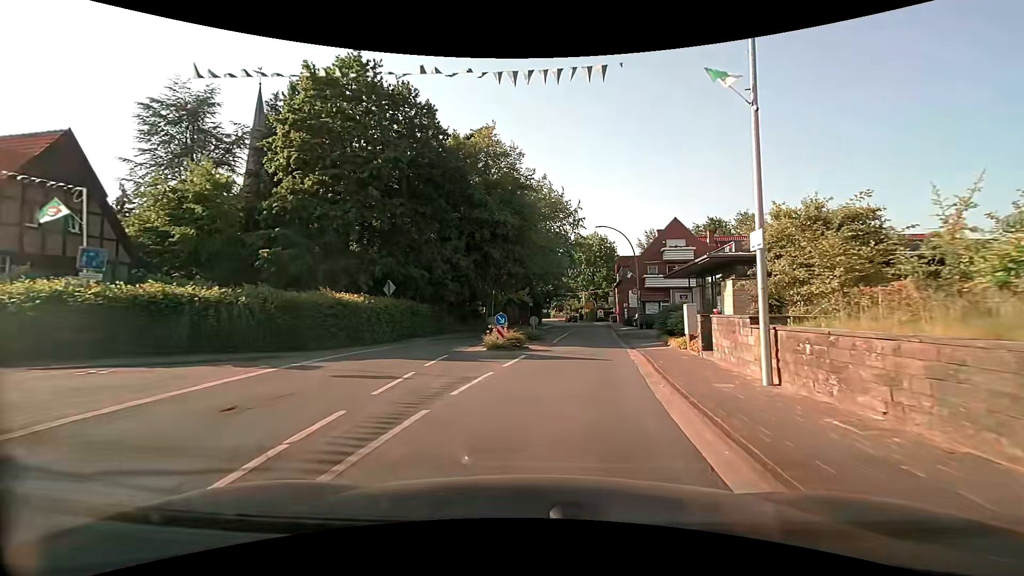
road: secondary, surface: asphalt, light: Day
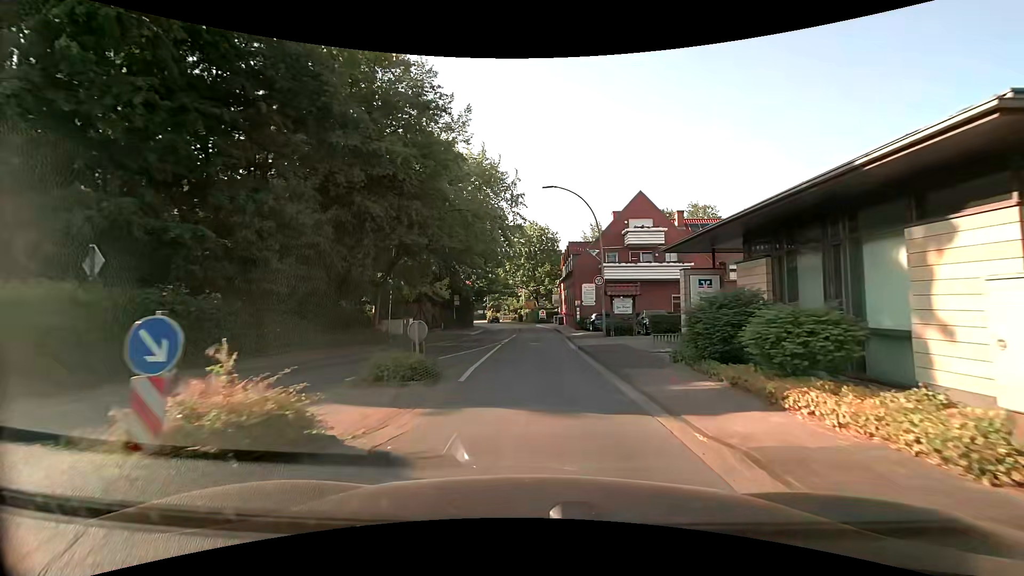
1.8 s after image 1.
(+1.1, +13.7) m; +7°
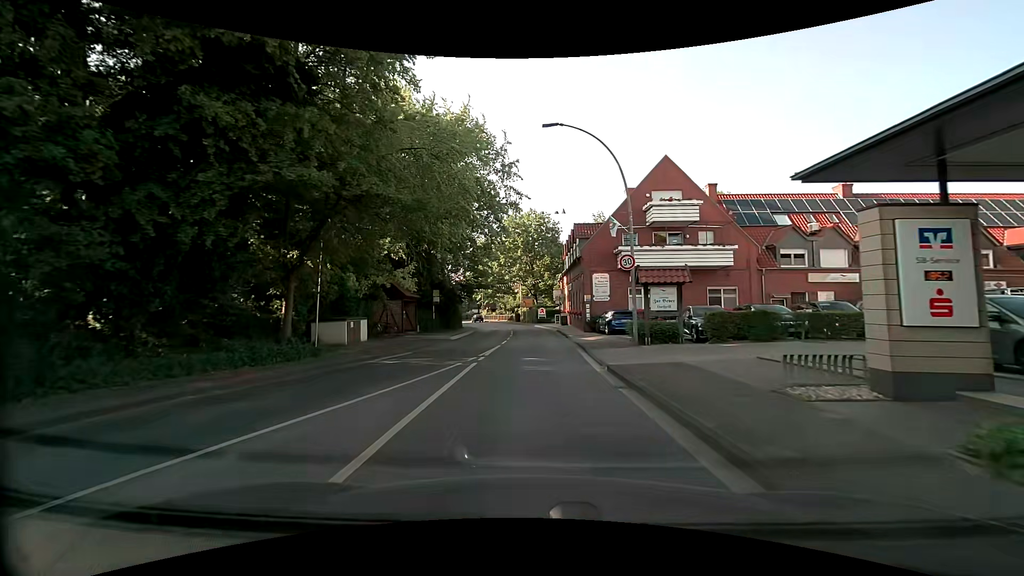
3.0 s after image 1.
(+0.1, +9.2) m; 0°
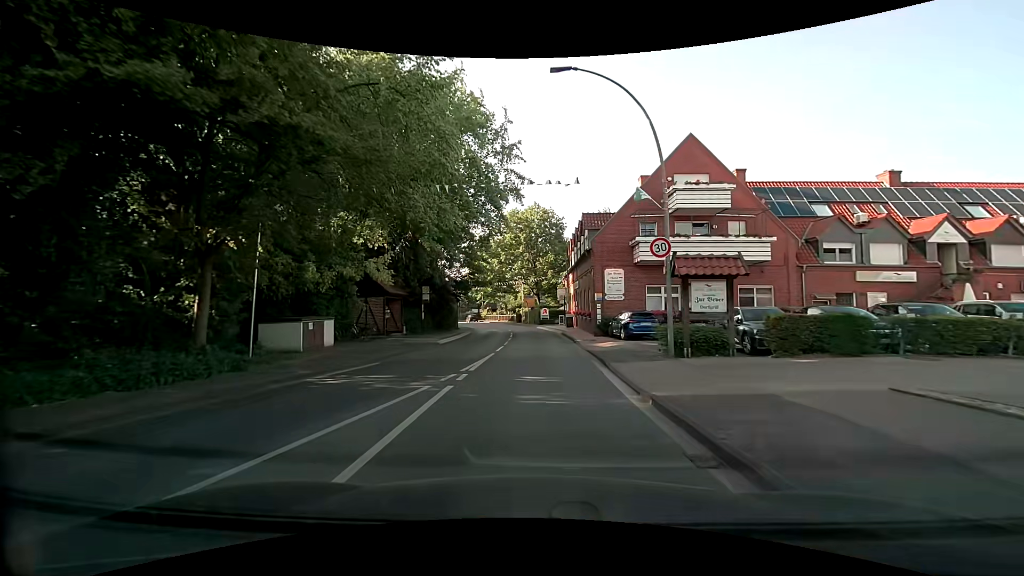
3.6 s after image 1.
(0.0, +4.6) m; 0°
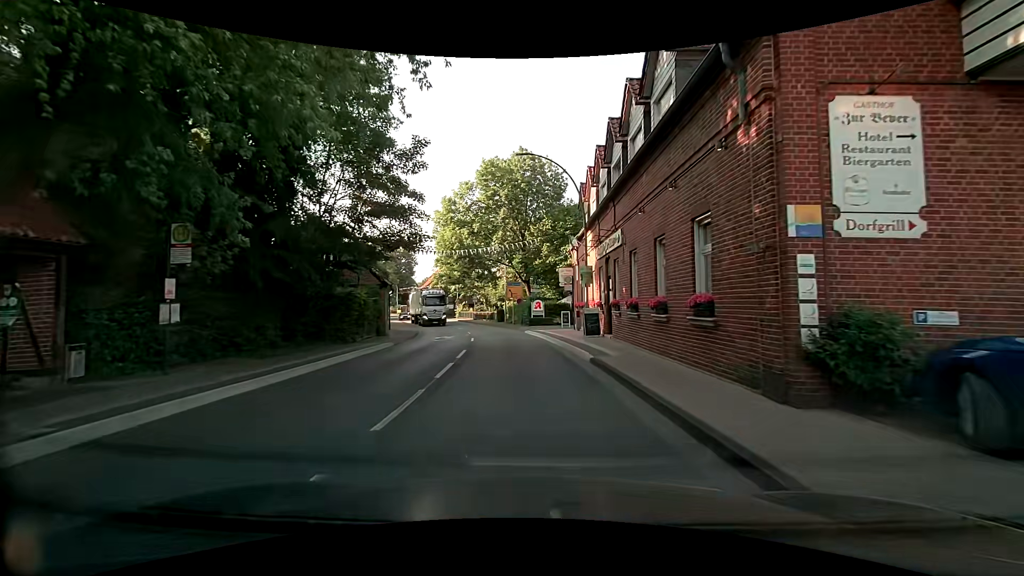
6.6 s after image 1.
(+0.2, +23.2) m; +1°
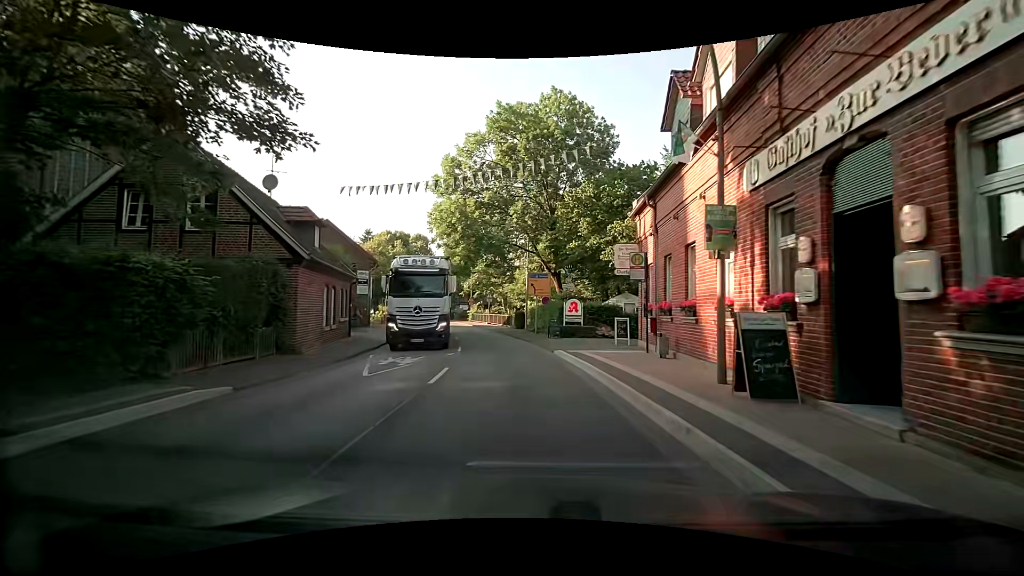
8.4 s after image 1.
(-0.4, +14.1) m; -4°
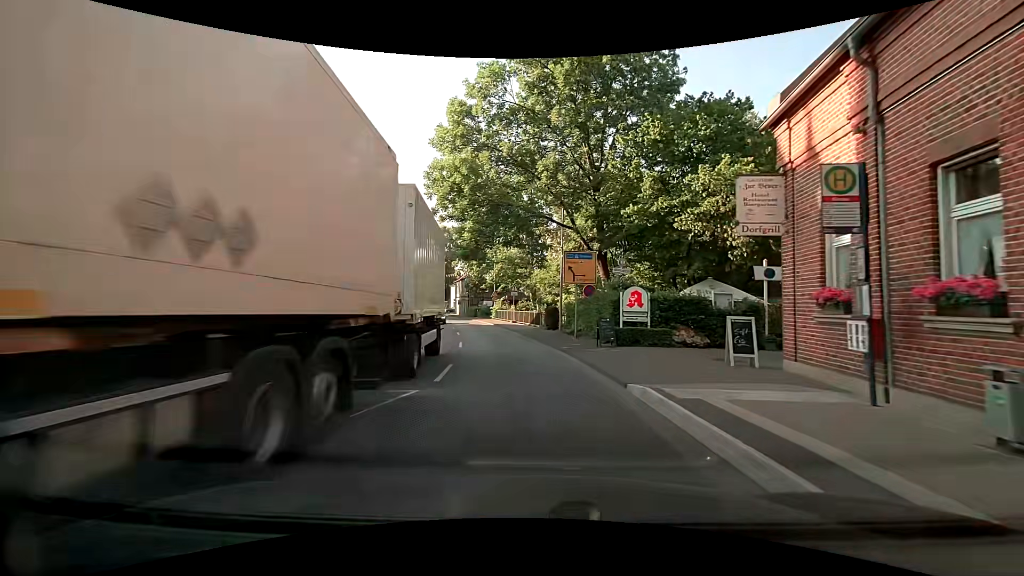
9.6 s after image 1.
(0.0, +9.5) m; -2°
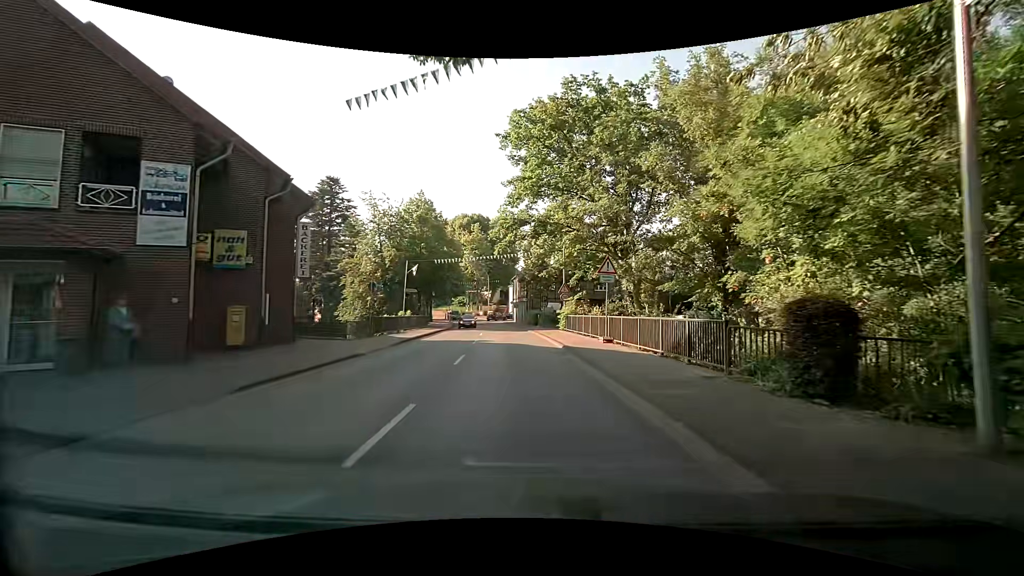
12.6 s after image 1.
(-1.8, +23.7) m; -8°
